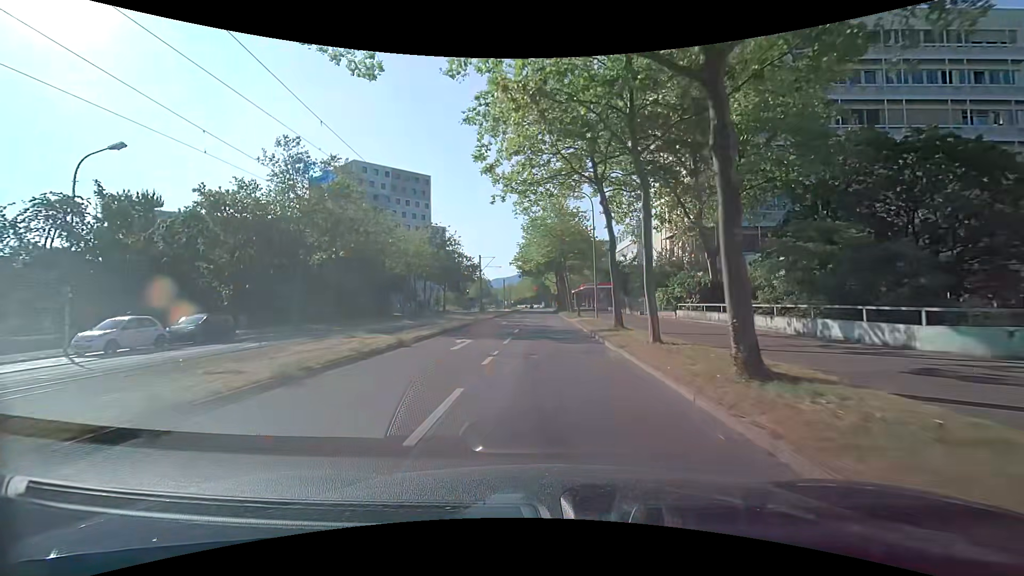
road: tertiary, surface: asphalt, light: Day
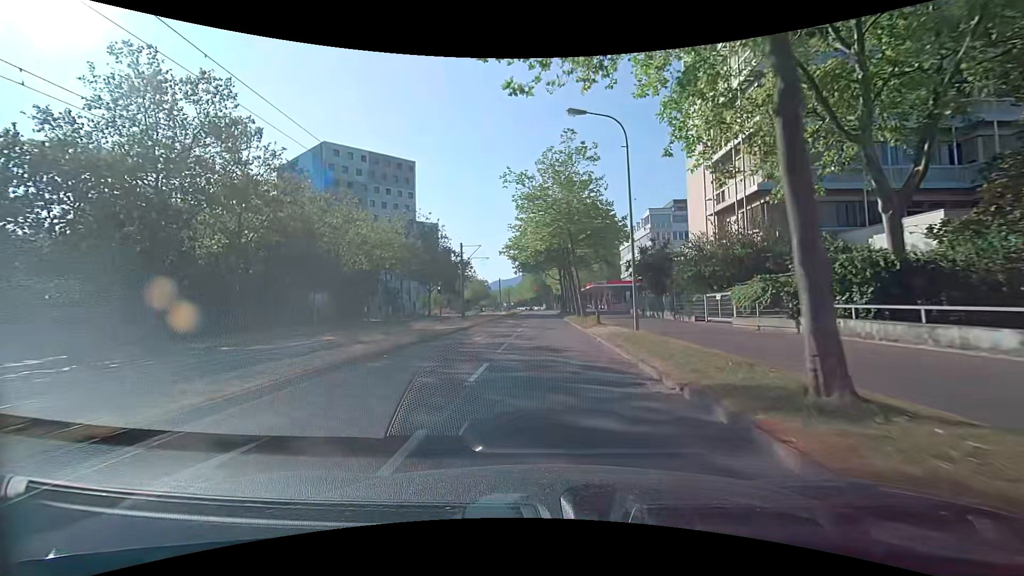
(+0.1, +14.3) m; 0°
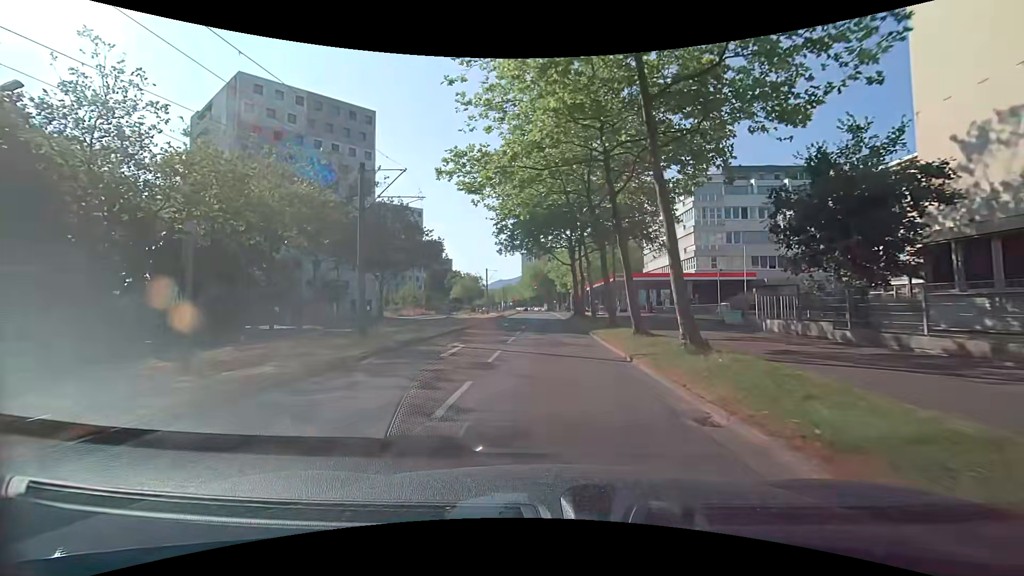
(0.0, +26.7) m; 0°
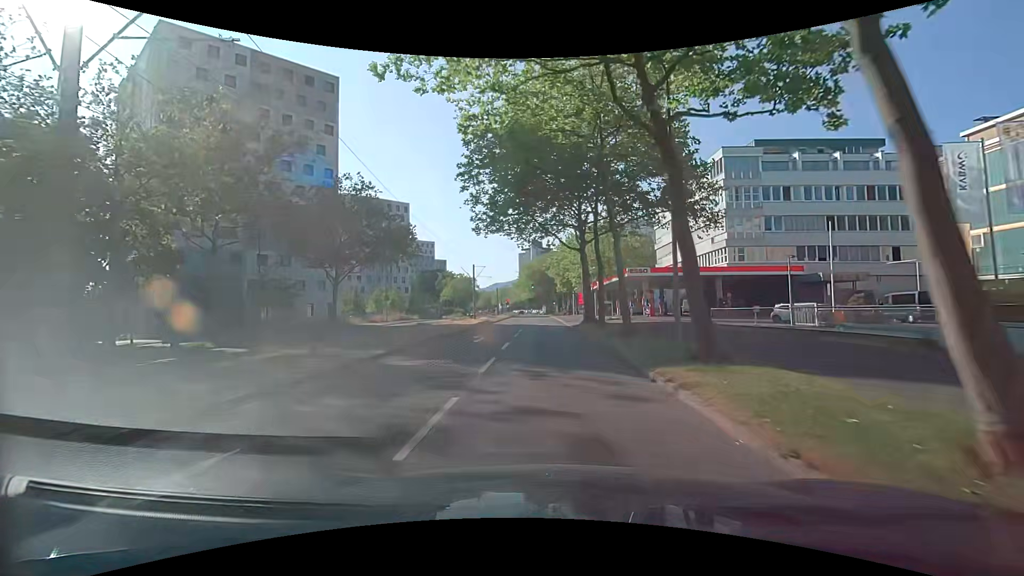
(0.0, +13.1) m; -1°
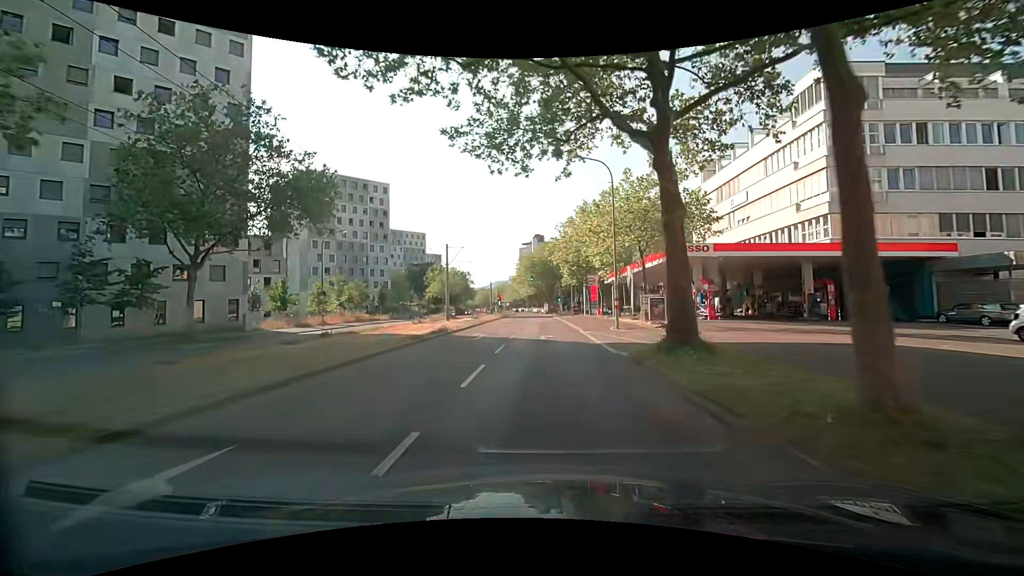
(+0.5, +20.1) m; +2°
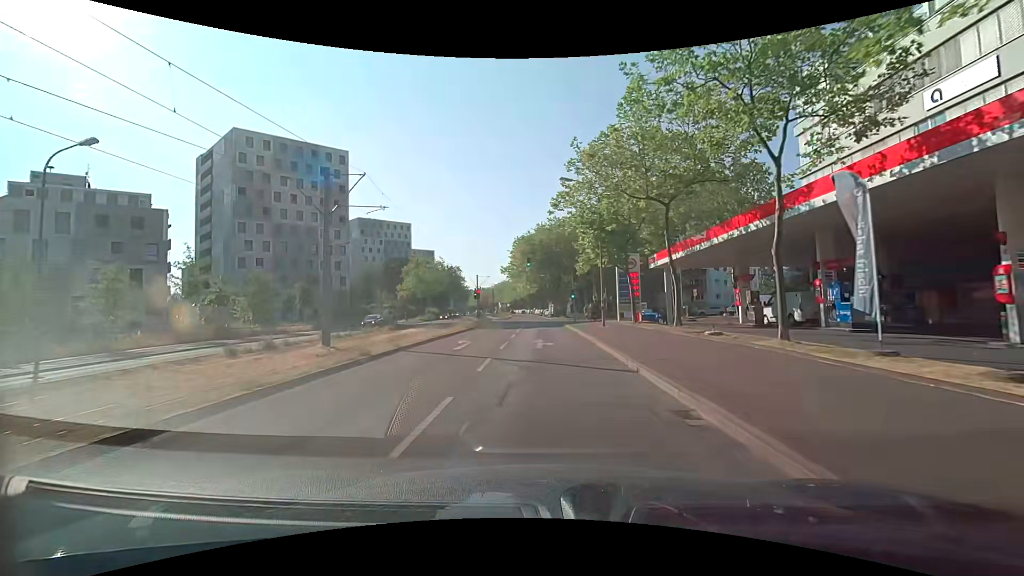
(-0.2, +27.5) m; -1°
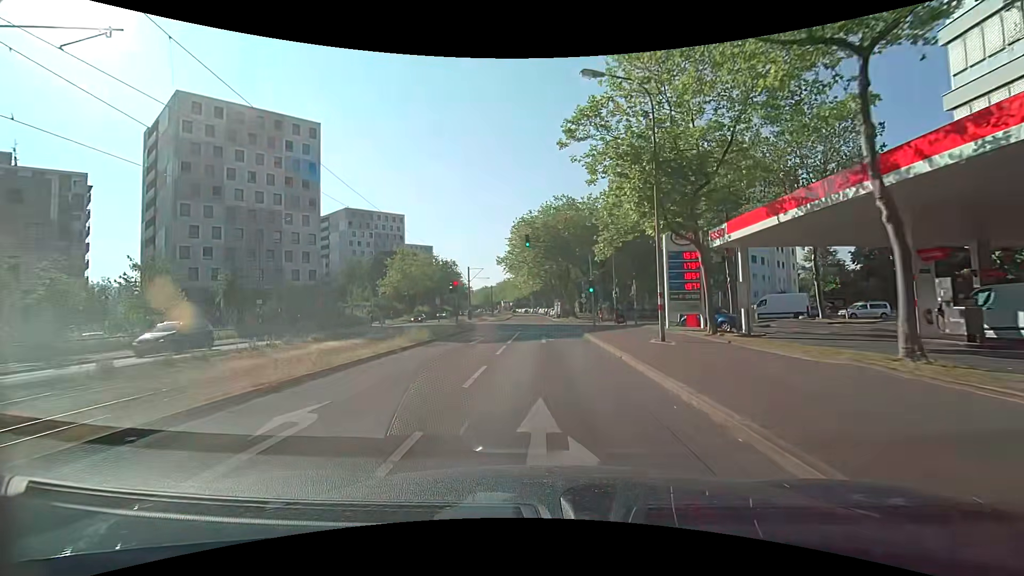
(+0.1, +14.1) m; 0°
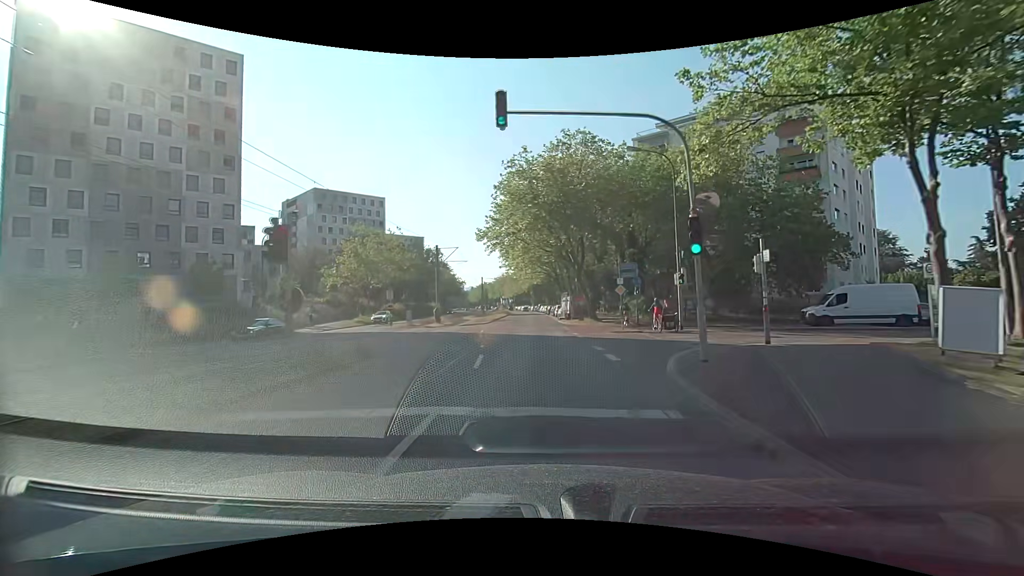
(-0.2, +21.6) m; 0°
(0, +10) (0, +20) (0, +30) (-1, +40) (-1, +50) (-2, +60) (-2, +70) (-2, +80) (-3, +90) (-4, +100) m
